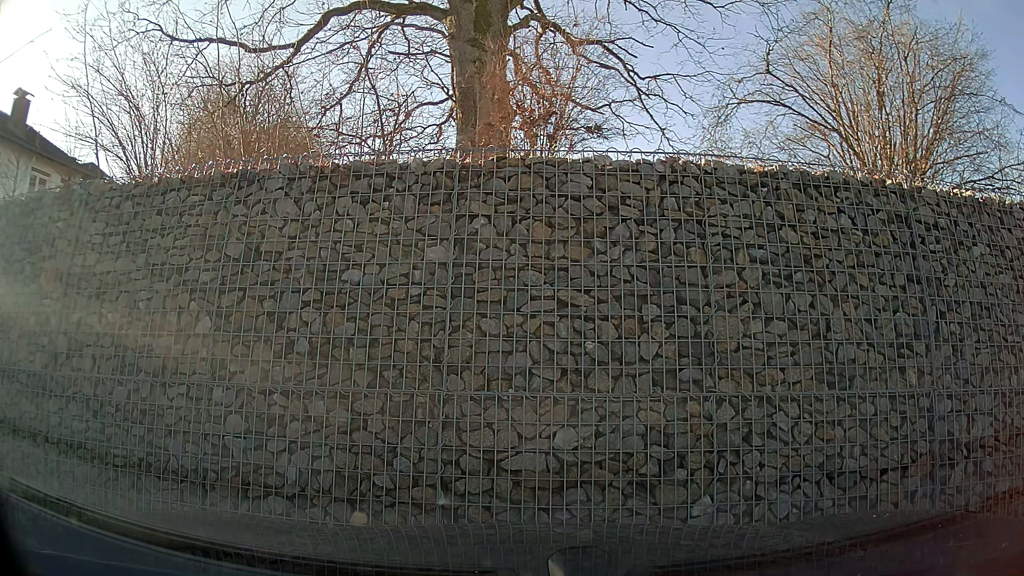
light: Day
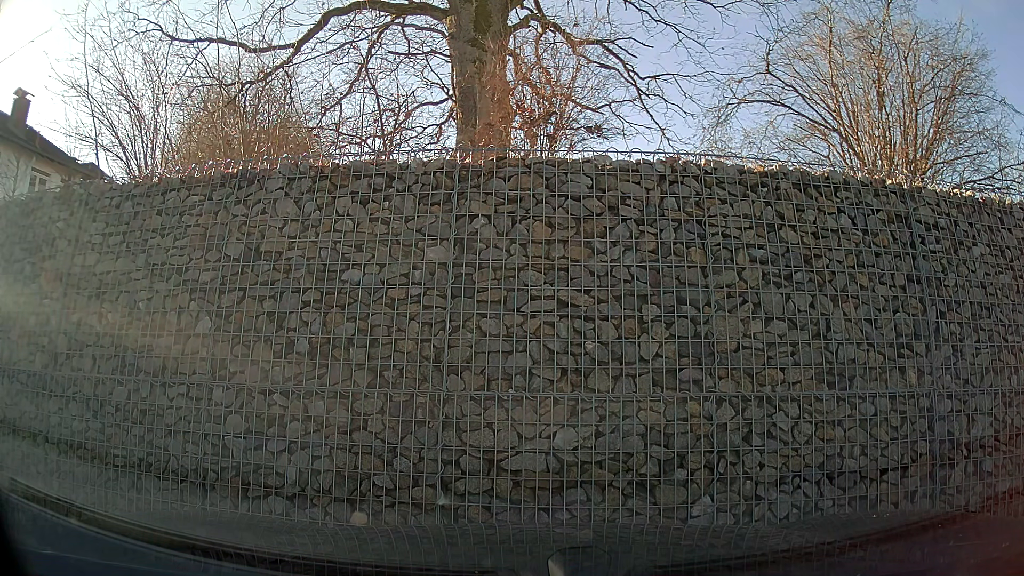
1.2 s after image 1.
(0.0, 0.0) m; 0°
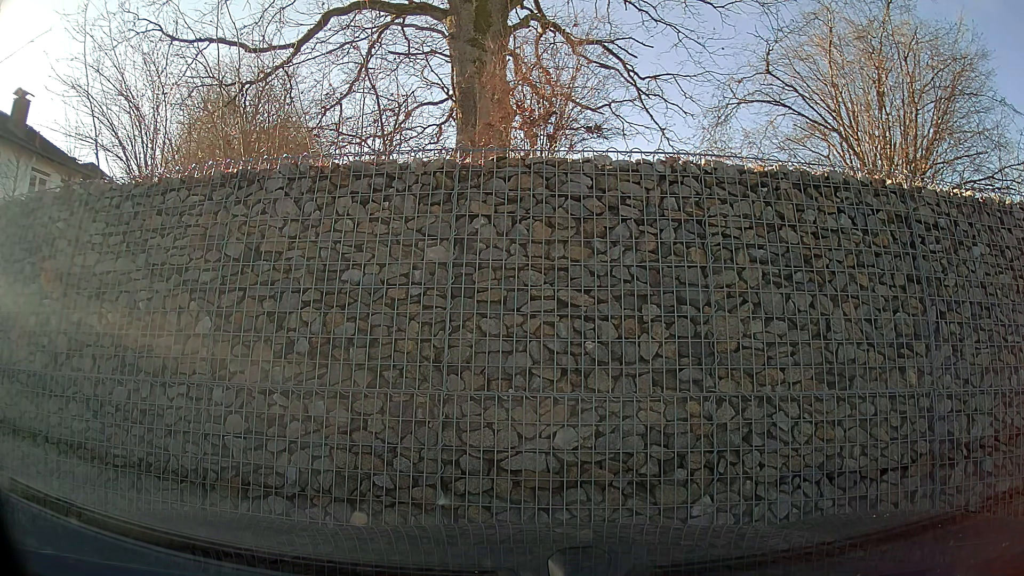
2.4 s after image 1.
(0.0, 0.0) m; 0°
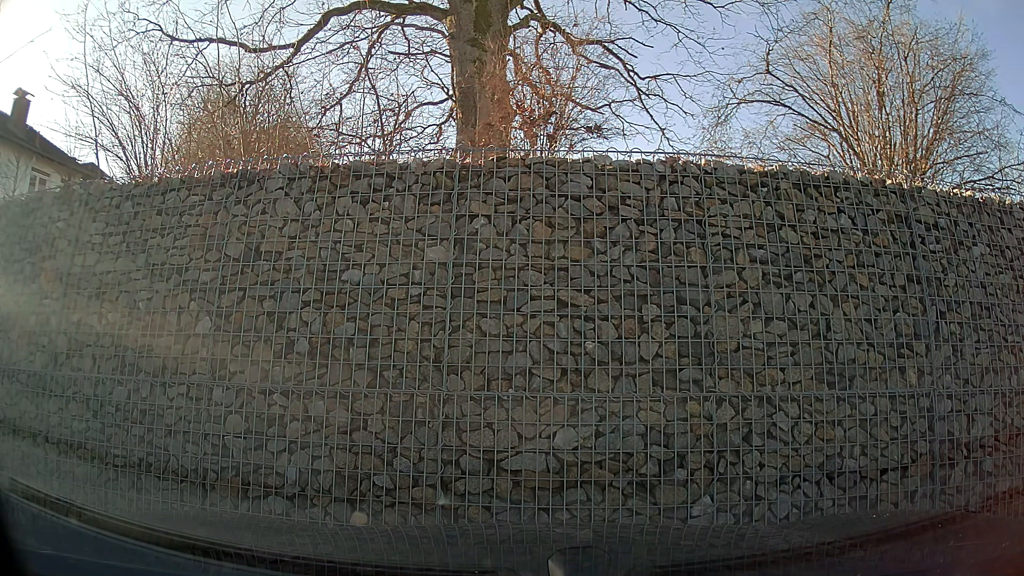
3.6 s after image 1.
(0.0, 0.0) m; 0°
